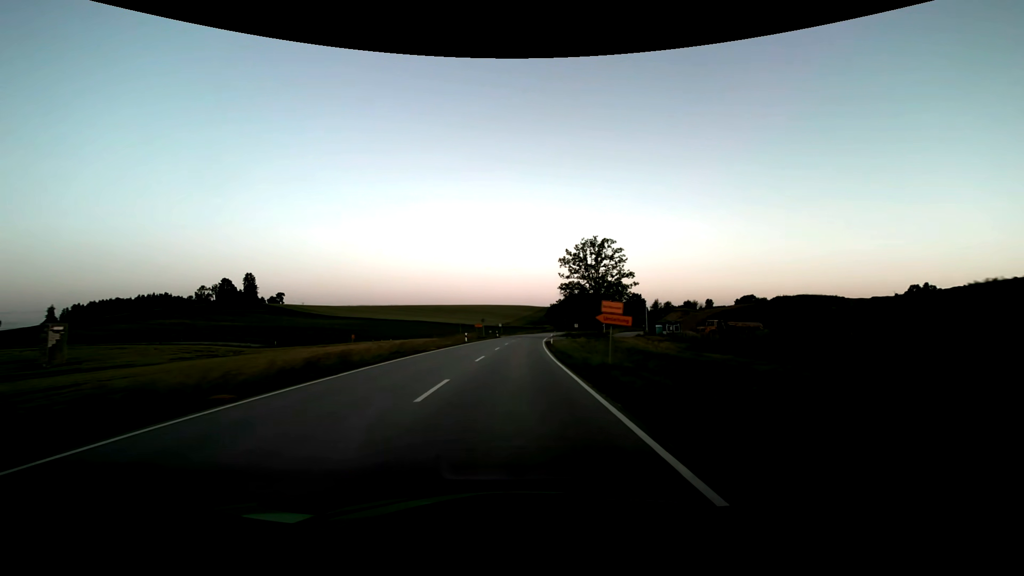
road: secondary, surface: asphalt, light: Sunrise
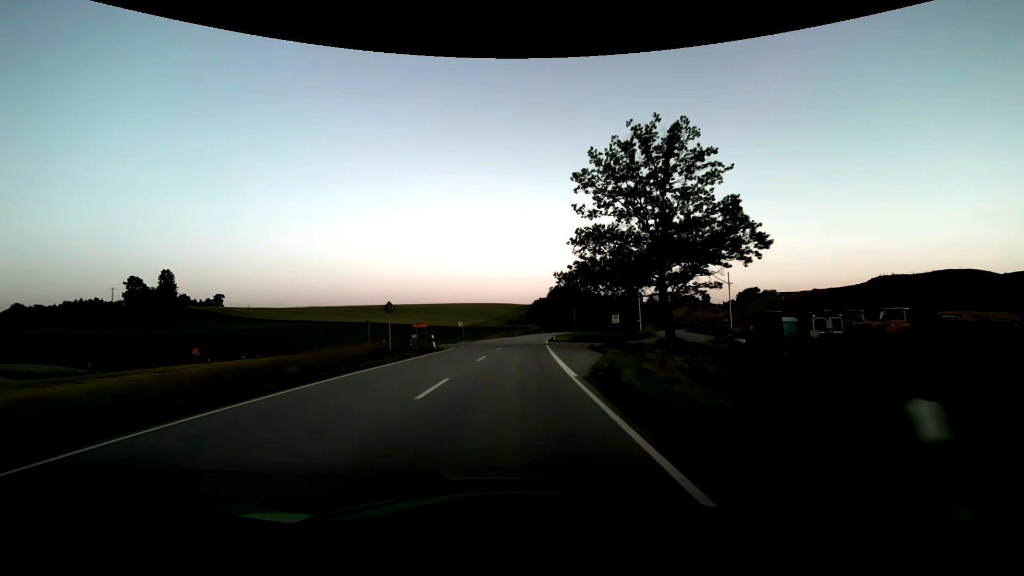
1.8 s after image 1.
(+0.9, +47.4) m; +2°
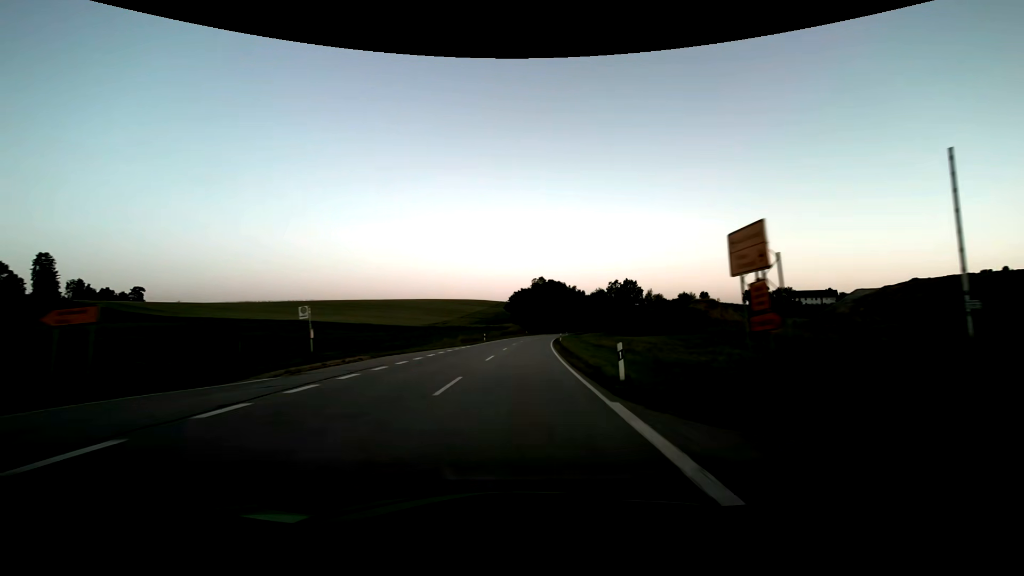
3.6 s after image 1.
(+1.0, +47.3) m; +3°
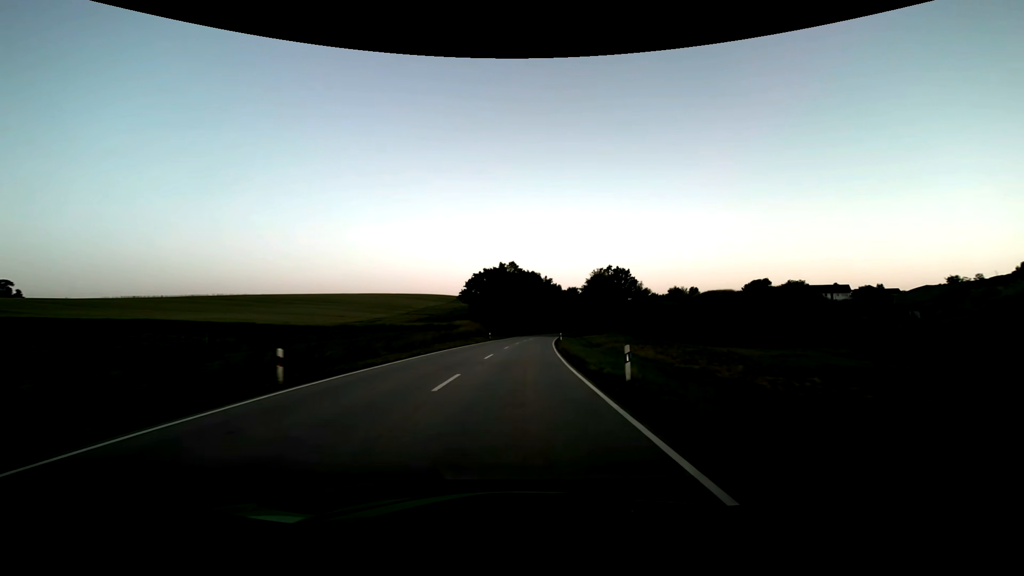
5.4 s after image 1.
(+1.4, +47.3) m; +4°
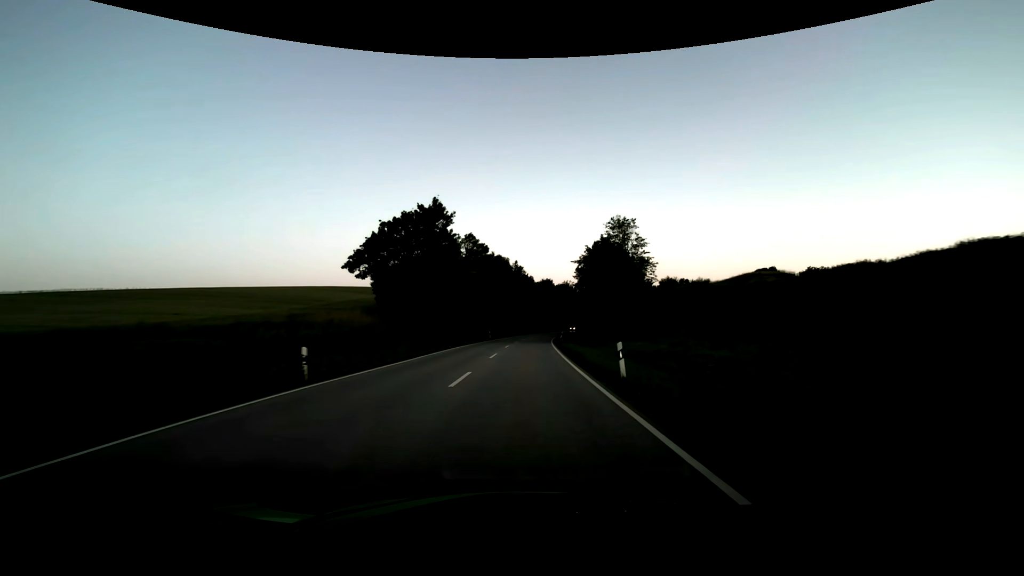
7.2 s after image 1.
(+1.5, +47.3) m; +4°
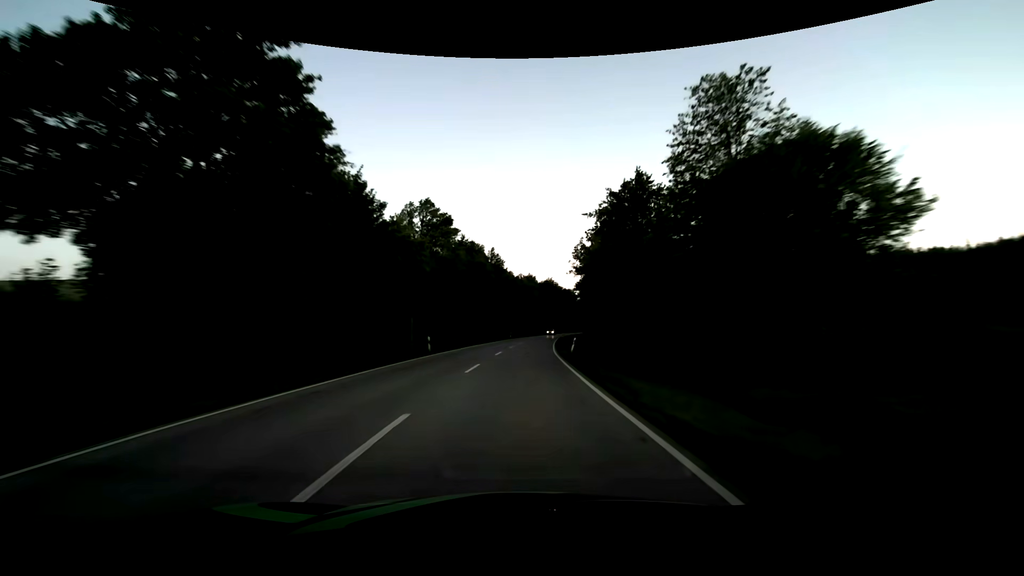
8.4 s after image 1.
(+0.7, +31.6) m; +2°
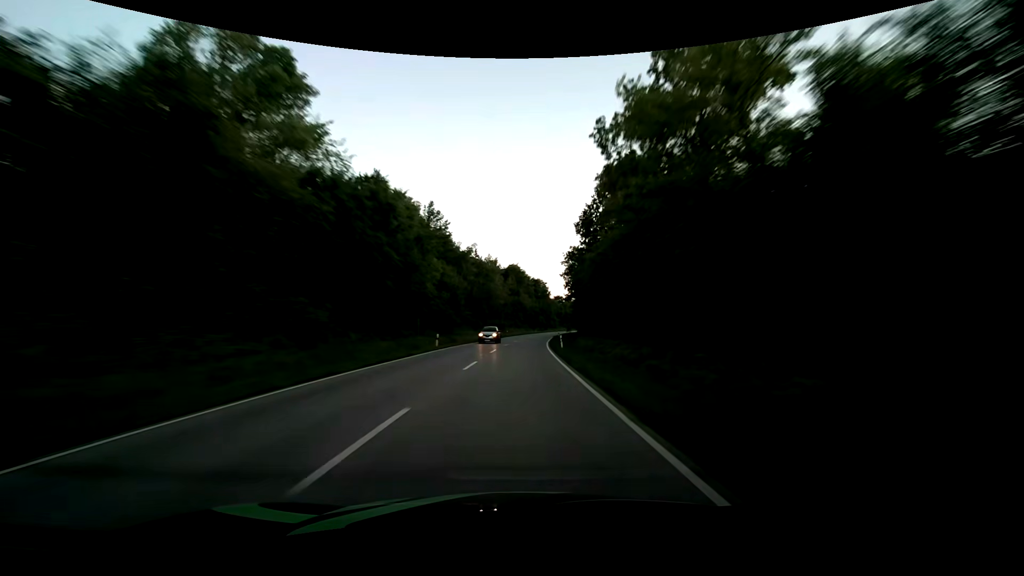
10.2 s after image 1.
(+1.6, +47.3) m; +5°
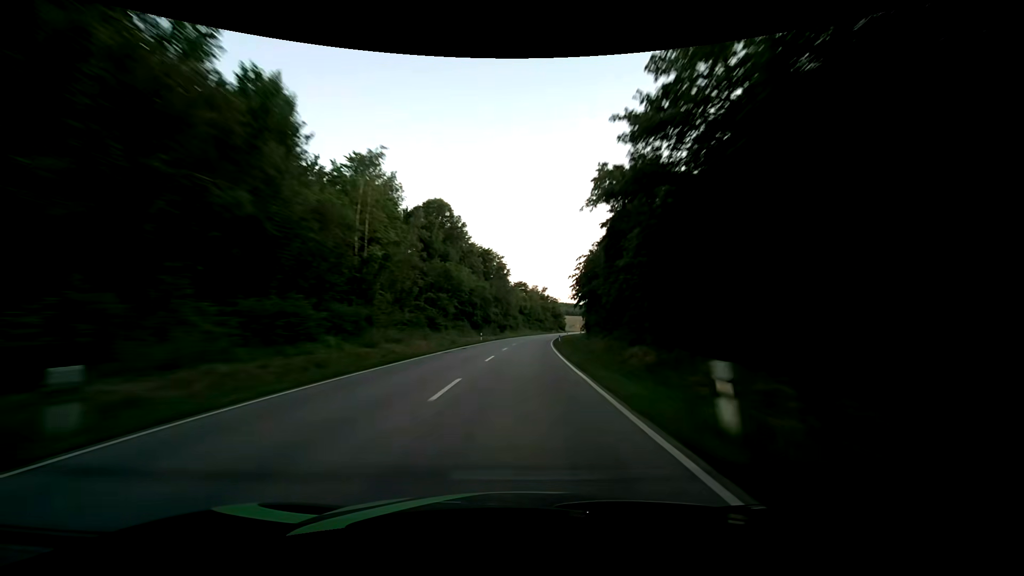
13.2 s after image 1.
(+3.1, +78.8) m; +5°
(0, +10) (0, +20) (+1, +30) (+1, +40) (+2, +50) (+3, +60) (+4, +70) (+5, +80) (+6, +90) (+7, +100) m
